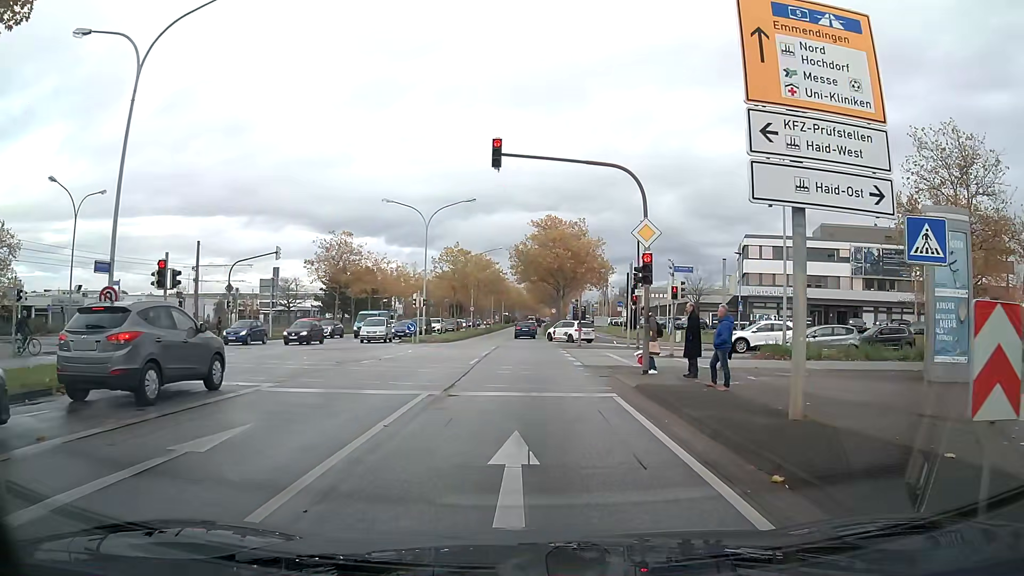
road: primary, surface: asphalt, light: Day
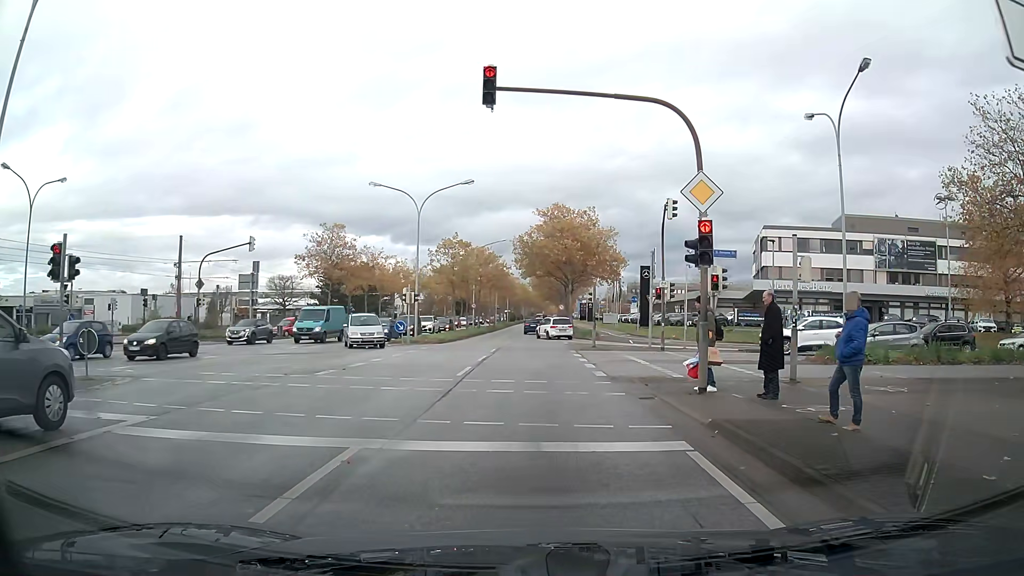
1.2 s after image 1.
(0.0, +5.2) m; 0°
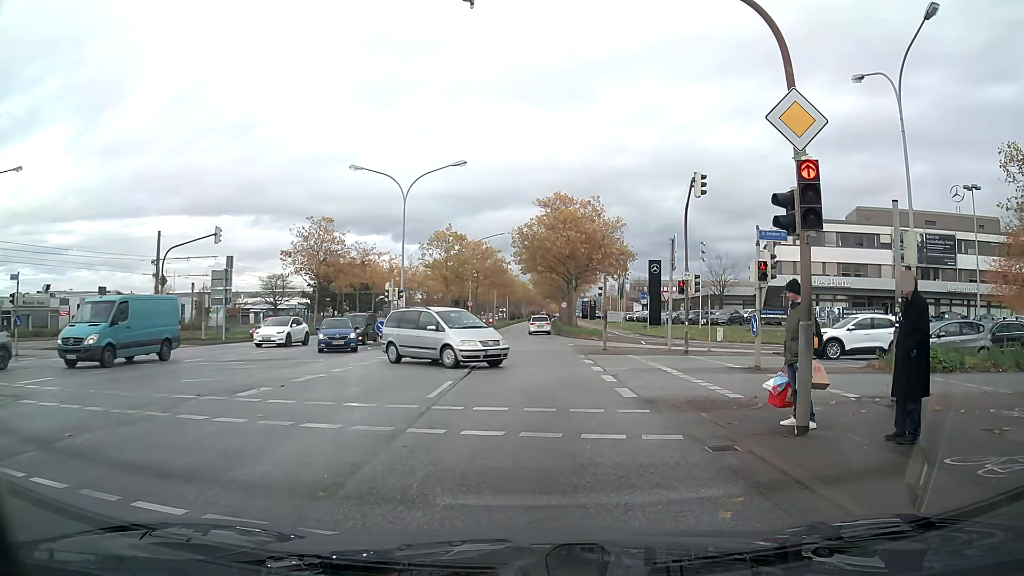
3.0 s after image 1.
(0.0, +4.4) m; -1°
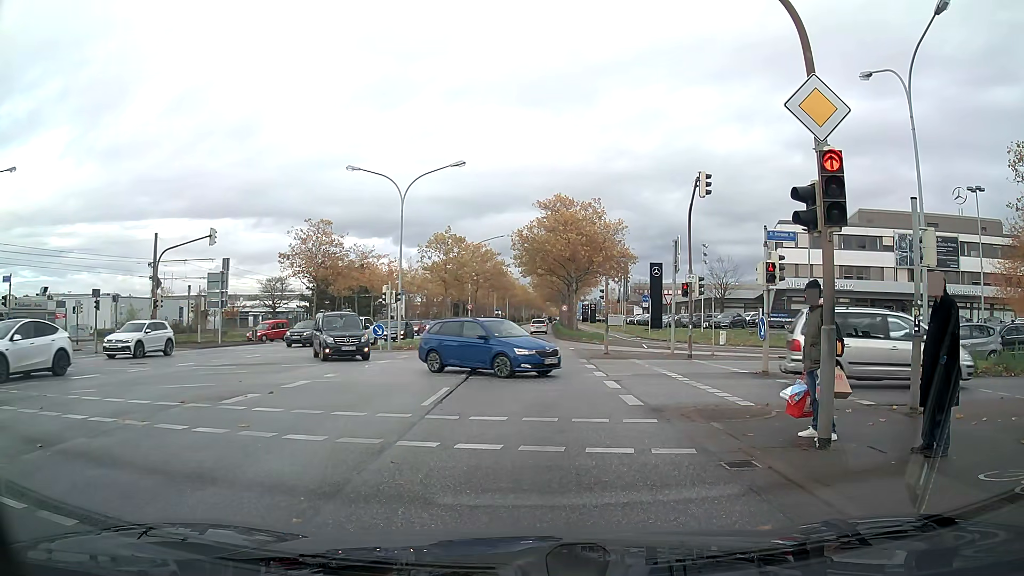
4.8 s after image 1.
(0.0, +0.6) m; 0°
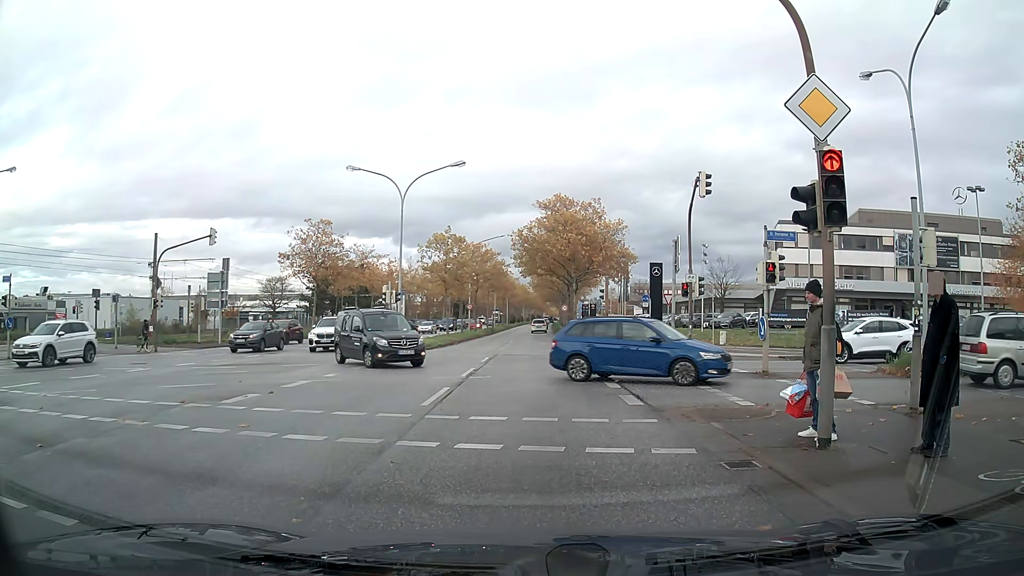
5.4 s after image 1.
(0.0, 0.0) m; 0°
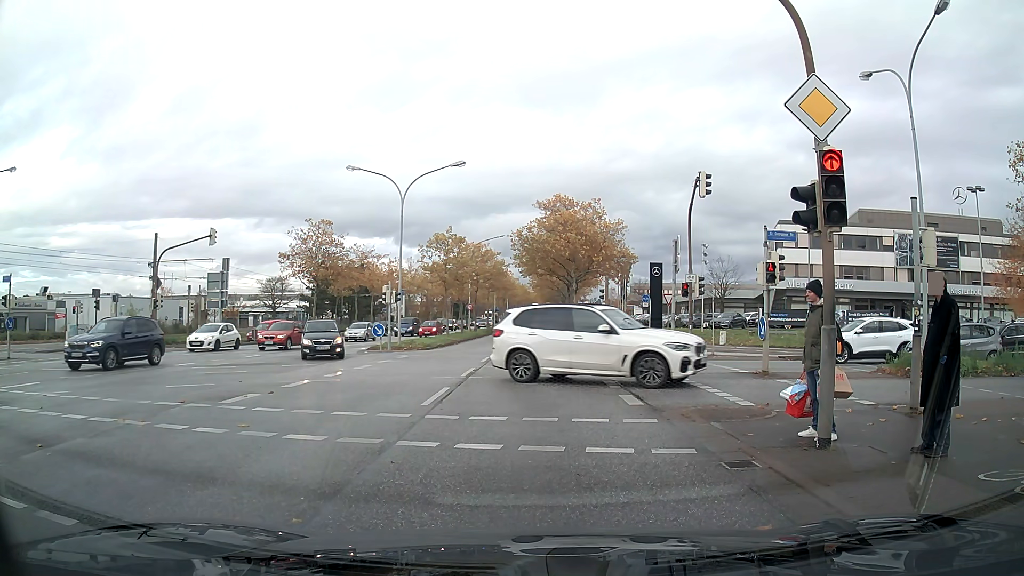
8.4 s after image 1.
(0.0, 0.0) m; 0°
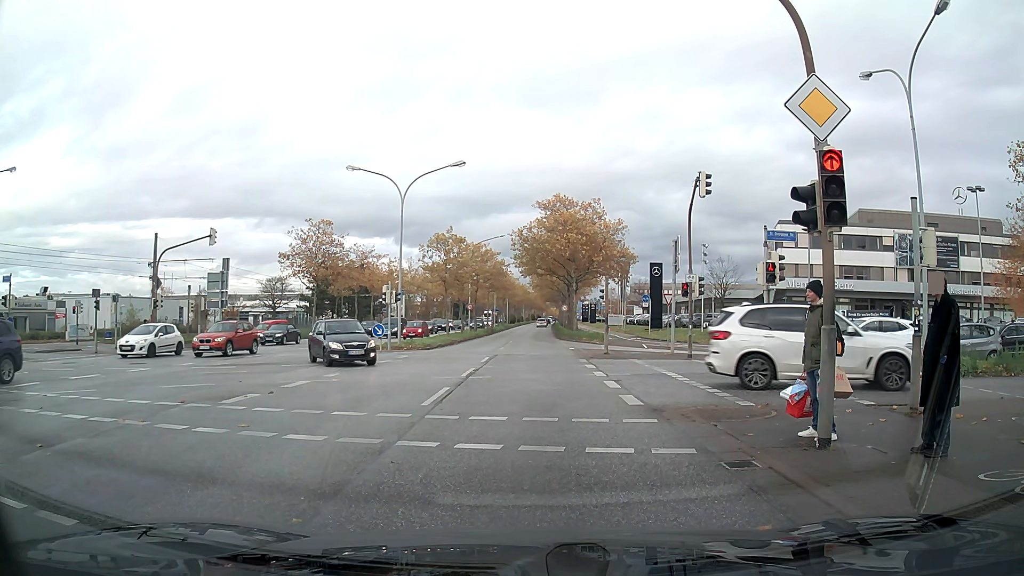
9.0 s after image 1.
(0.0, 0.0) m; 0°
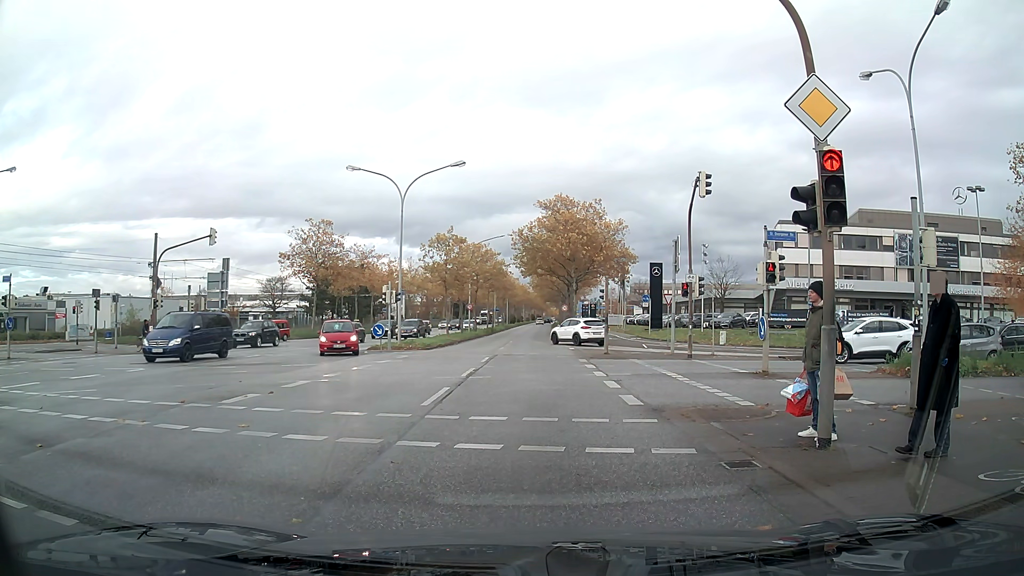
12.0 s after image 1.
(0.0, 0.0) m; 0°
(0, +10) (0, +20) (+1, +30) (+1, +40) (+1, +50) (+1, +60) (+1, +70) (+1, +80) (+2, +90) (+2, +100) m
